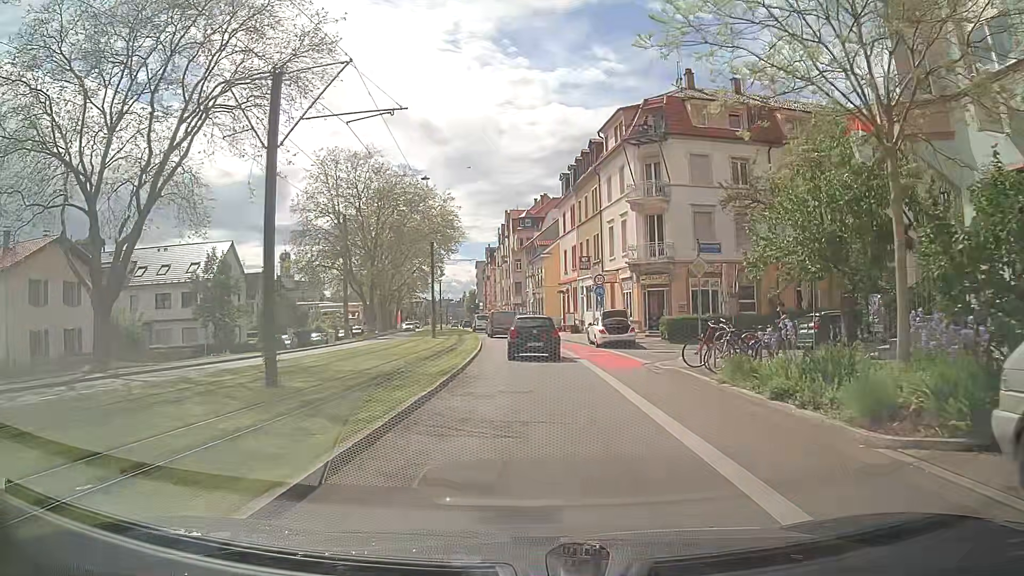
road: secondary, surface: asphalt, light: Day
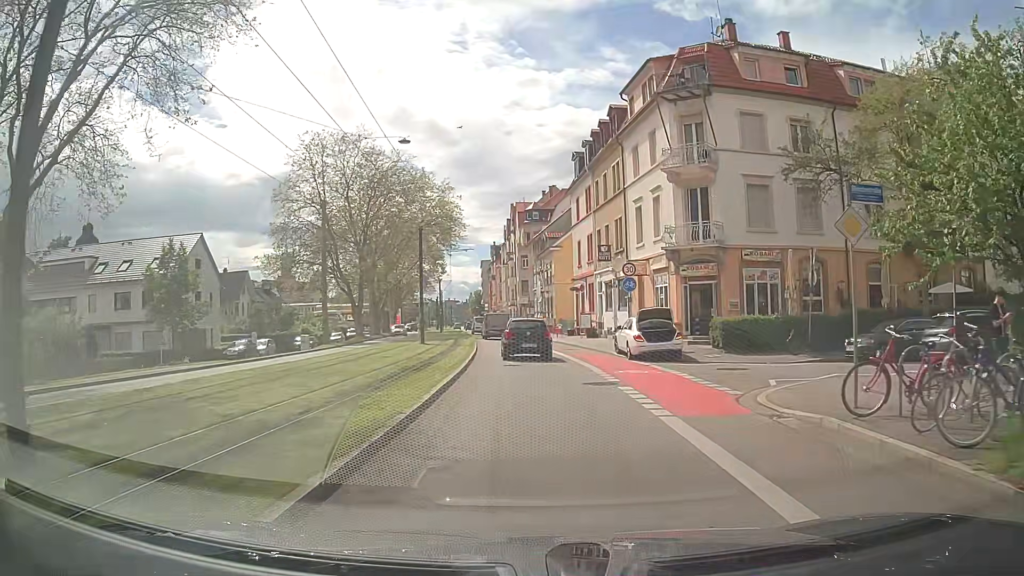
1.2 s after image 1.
(-0.1, +8.4) m; -1°
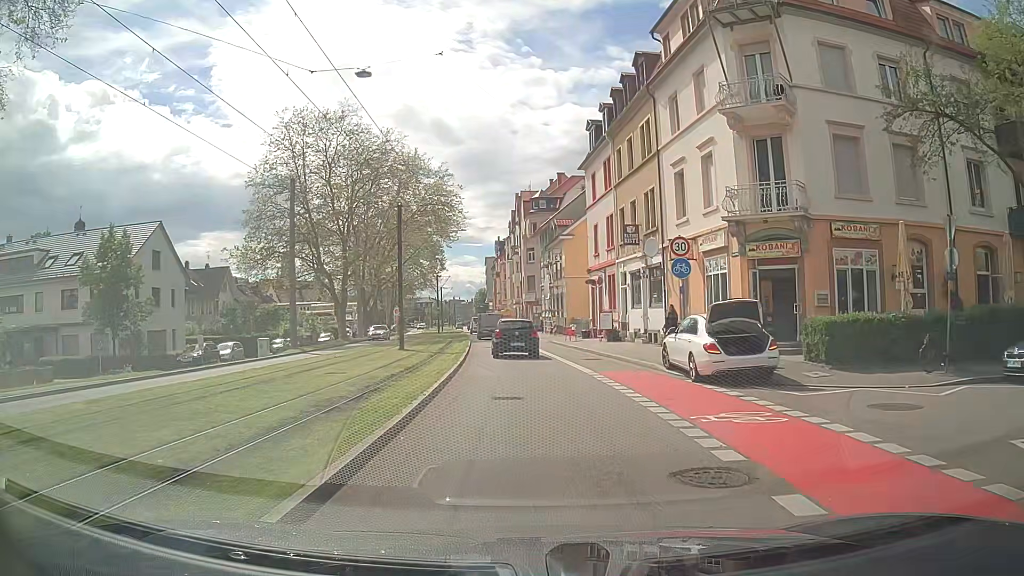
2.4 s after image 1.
(0.0, +8.6) m; +1°
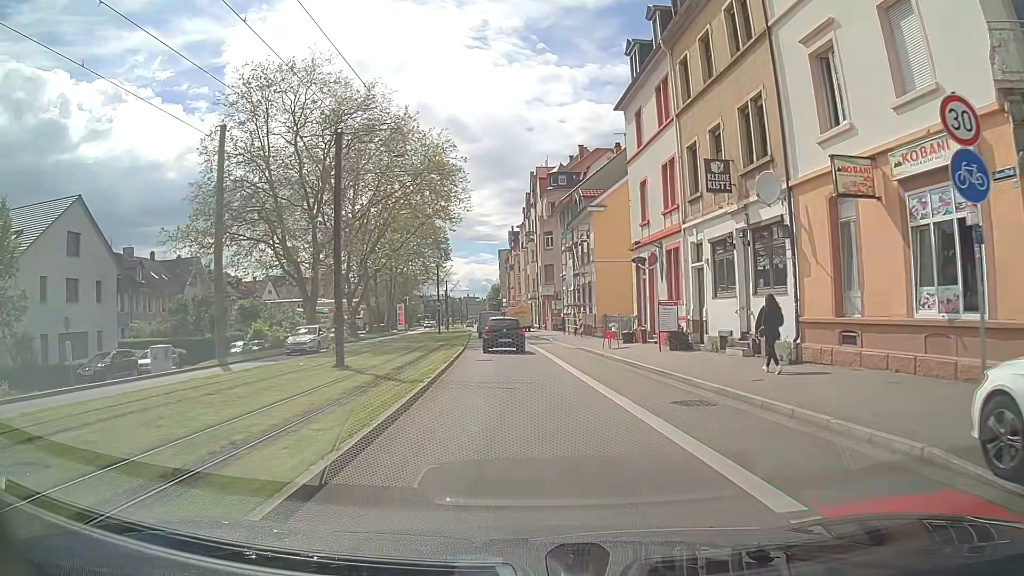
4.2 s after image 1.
(-0.3, +13.1) m; -3°
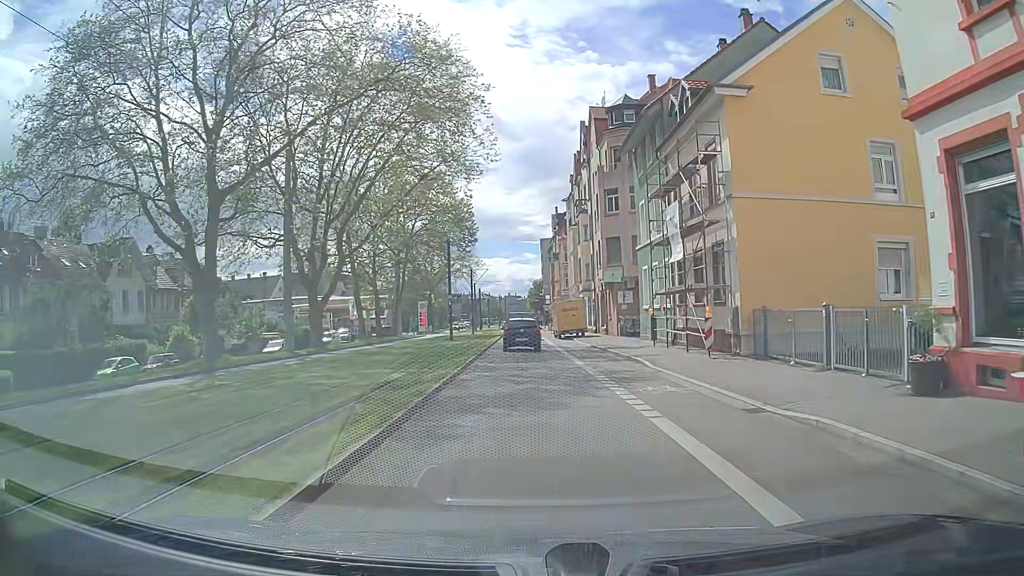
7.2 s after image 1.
(-0.6, +22.5) m; -4°
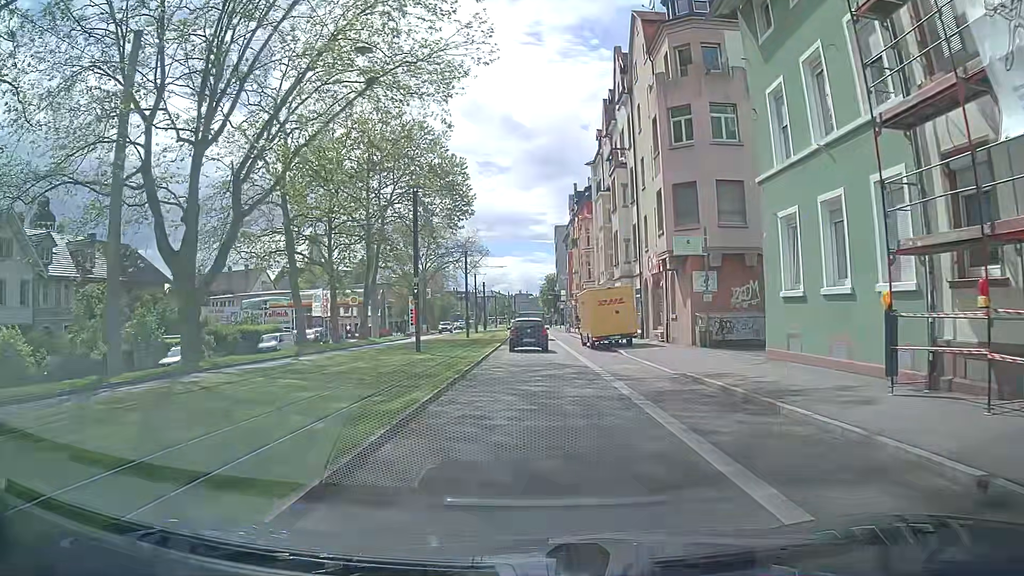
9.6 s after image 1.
(0.0, +18.4) m; 0°
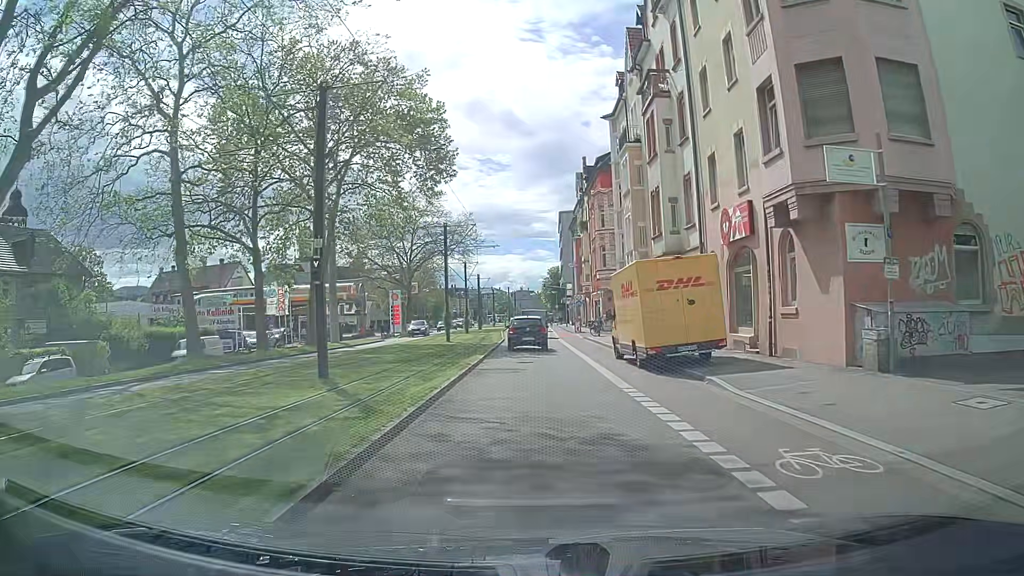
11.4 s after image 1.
(+0.1, +13.8) m; +1°
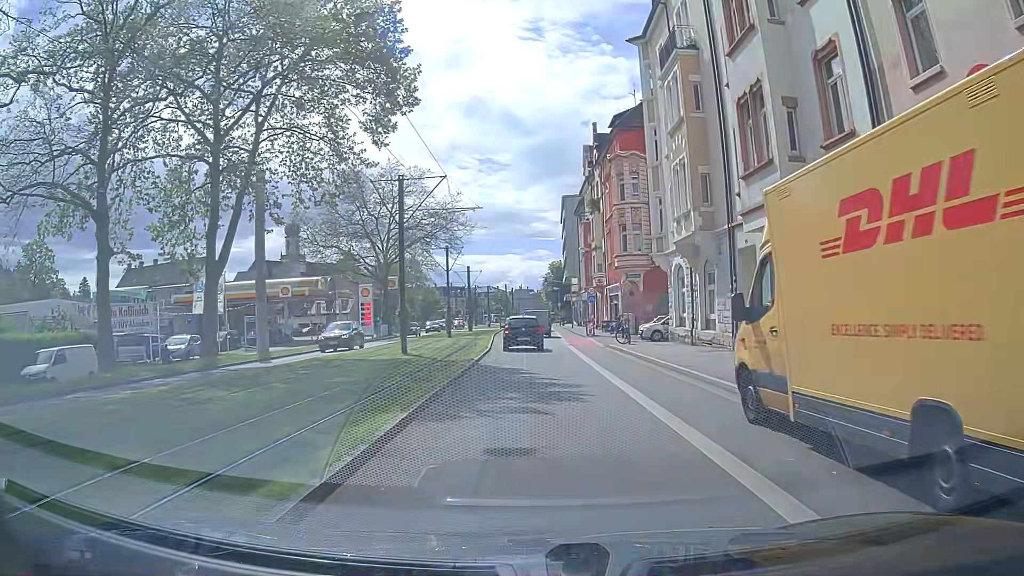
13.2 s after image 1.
(-0.1, +13.9) m; -1°
(0, +10) (0, +20) (0, +30) (+1, +40) (+1, +50) (+1, +60) (+1, +70) (+1, +80) (+1, +90) (+1, +100) m
